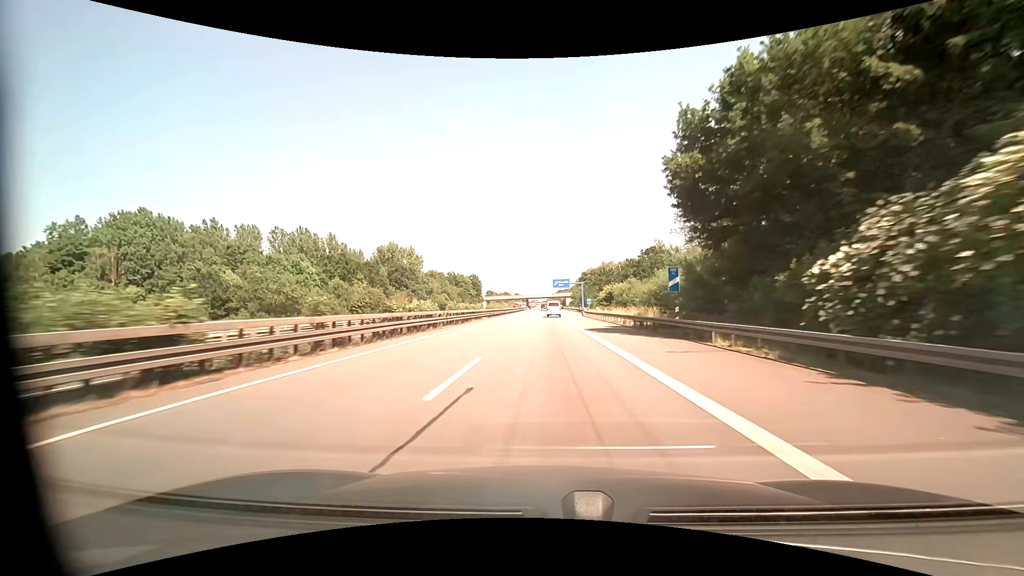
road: motorway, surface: asphalt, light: Day
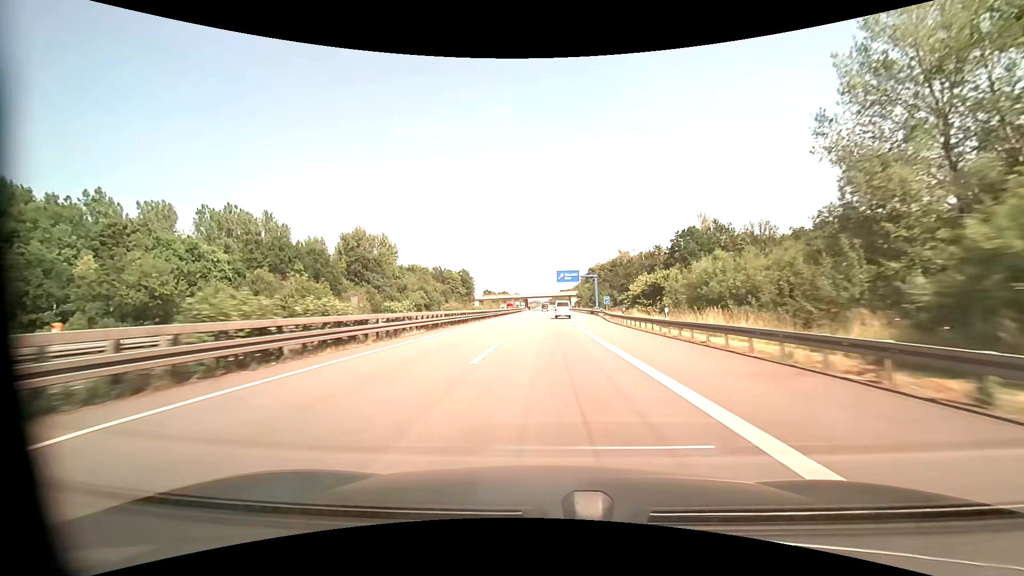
(-0.1, +31.9) m; 0°
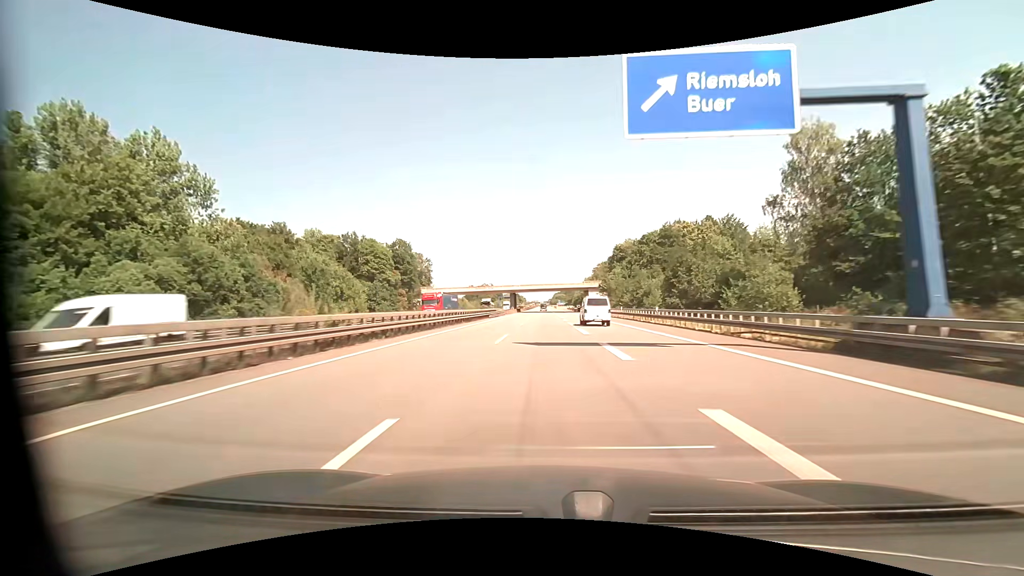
(0.0, +85.2) m; 0°
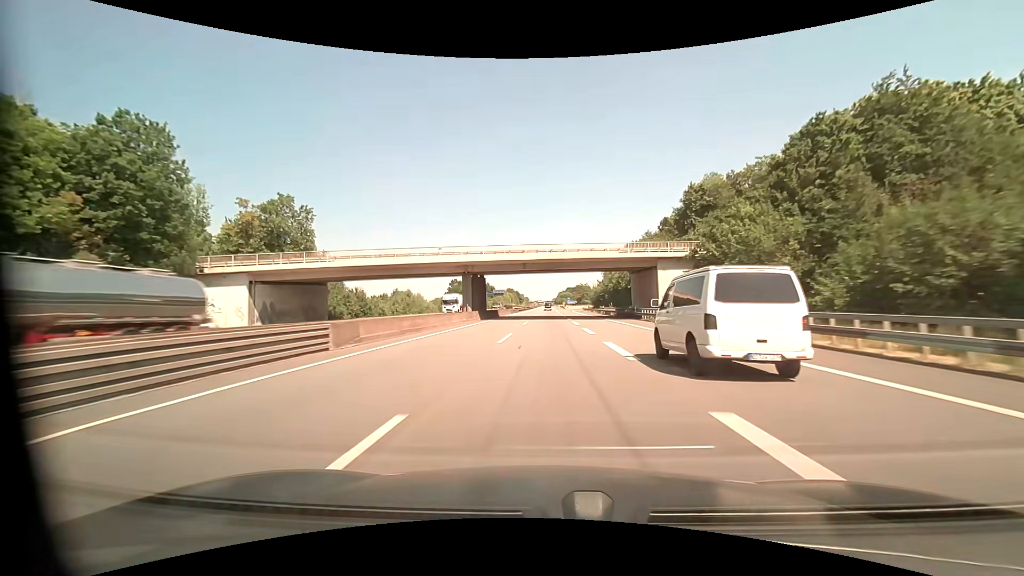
(-0.3, +72.9) m; -1°
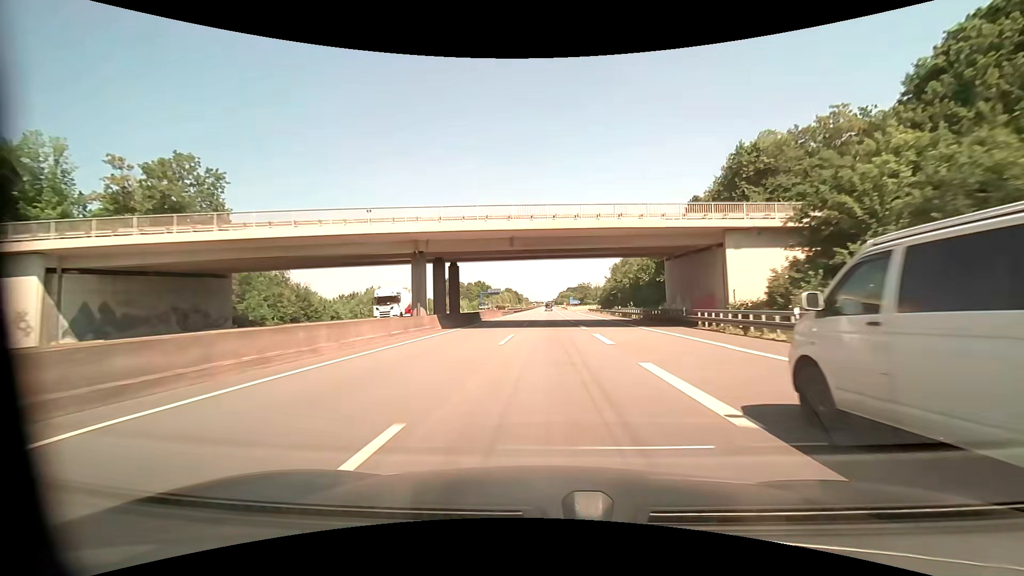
(0.0, +18.6) m; 0°
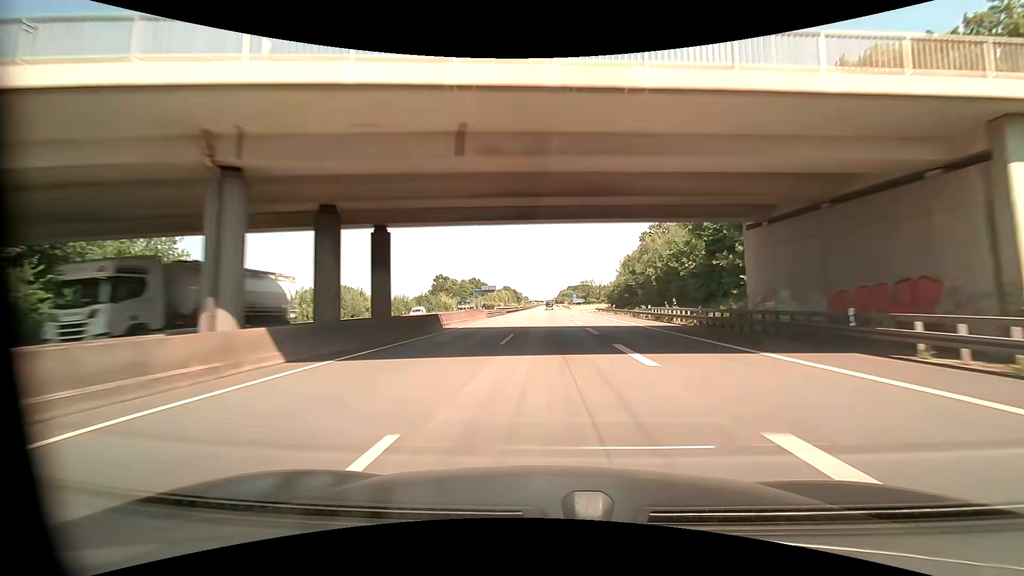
(0.0, +18.6) m; 0°
